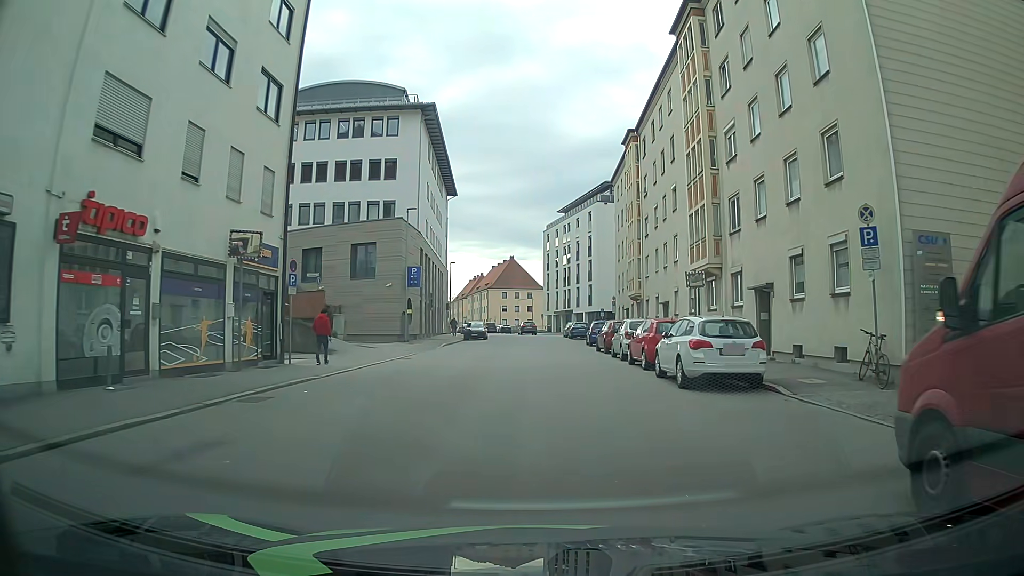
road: tertiary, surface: asphalt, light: Day
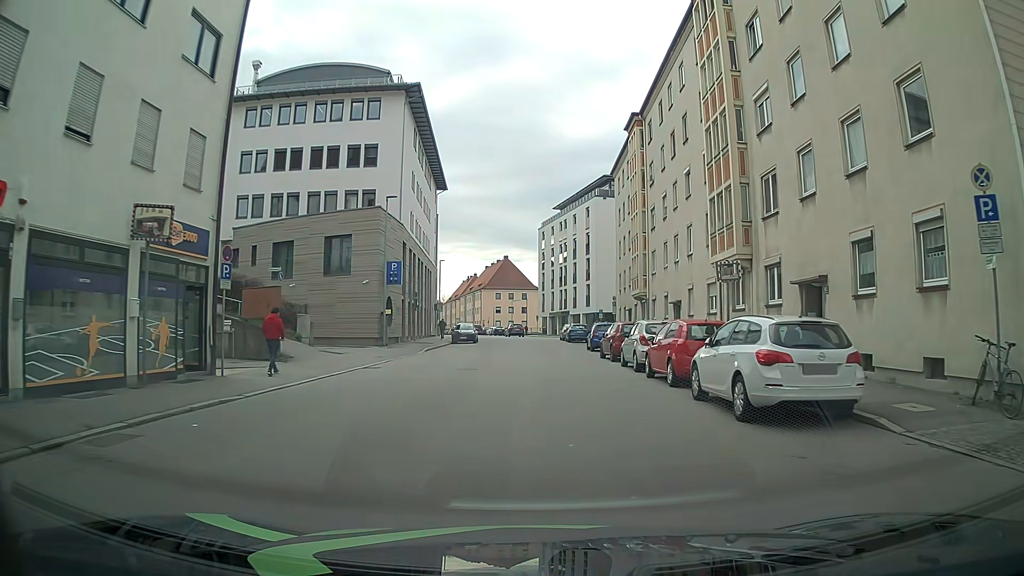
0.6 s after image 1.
(0.0, +4.5) m; 0°
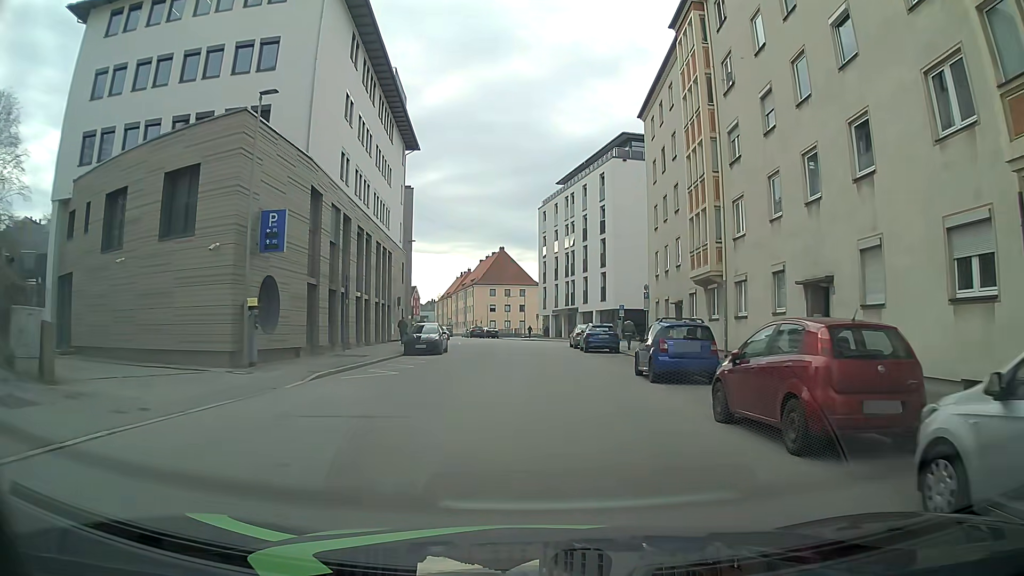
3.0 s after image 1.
(0.0, +17.8) m; 0°
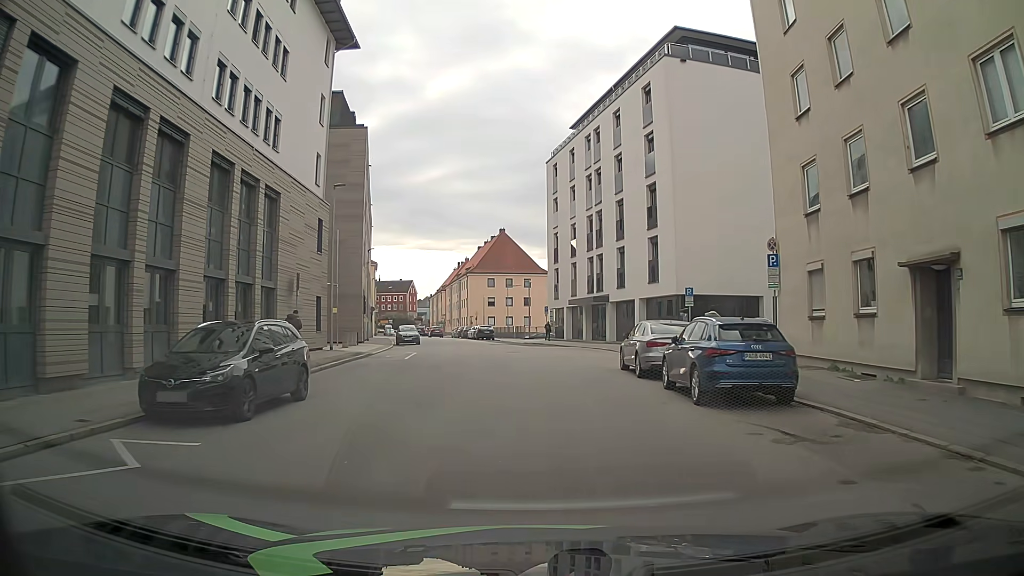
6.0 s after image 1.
(-0.3, +22.3) m; 0°
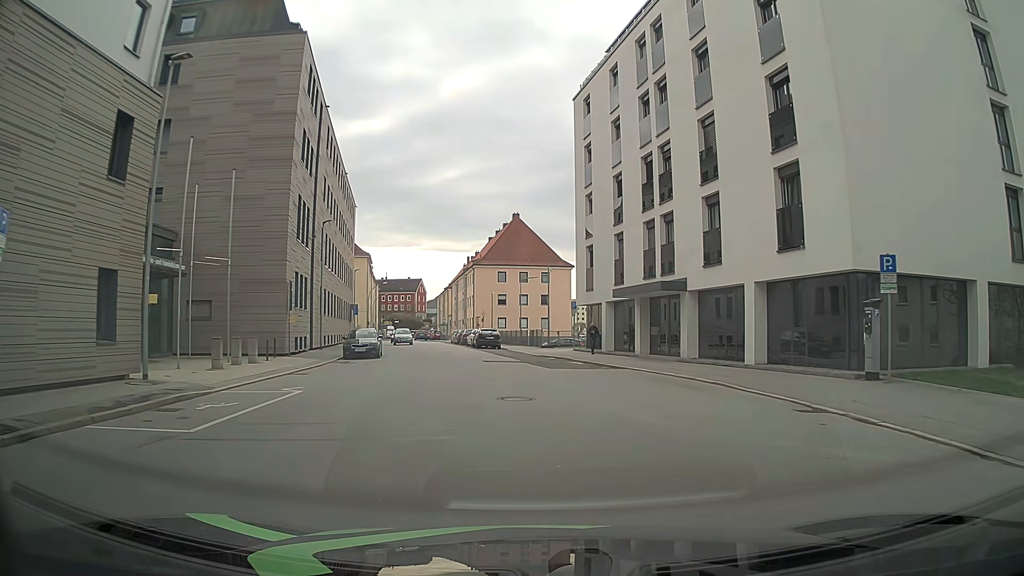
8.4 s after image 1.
(-0.5, +18.0) m; -3°
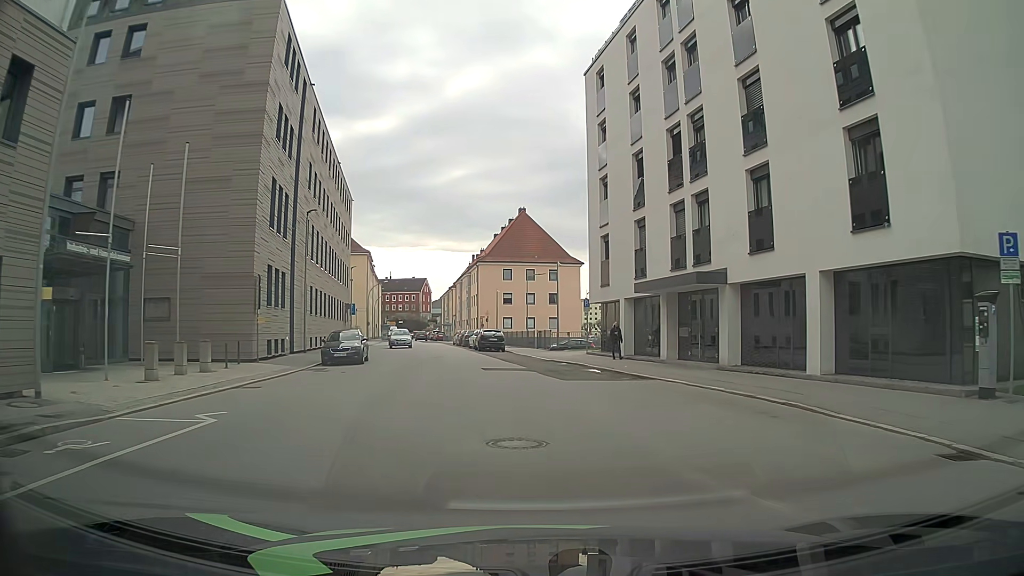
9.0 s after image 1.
(0.0, +4.5) m; +1°
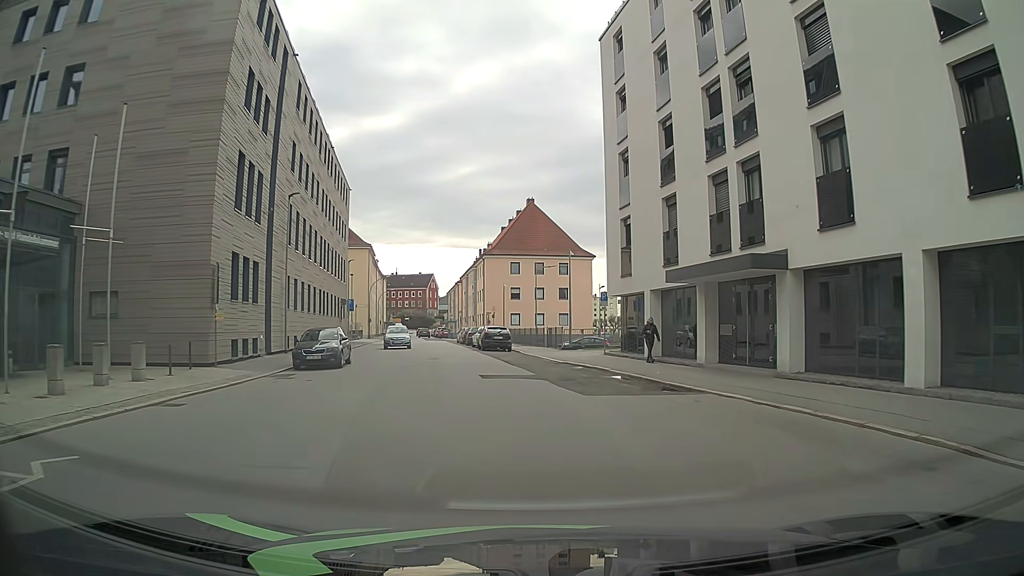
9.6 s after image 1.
(-0.1, +4.5) m; -2°
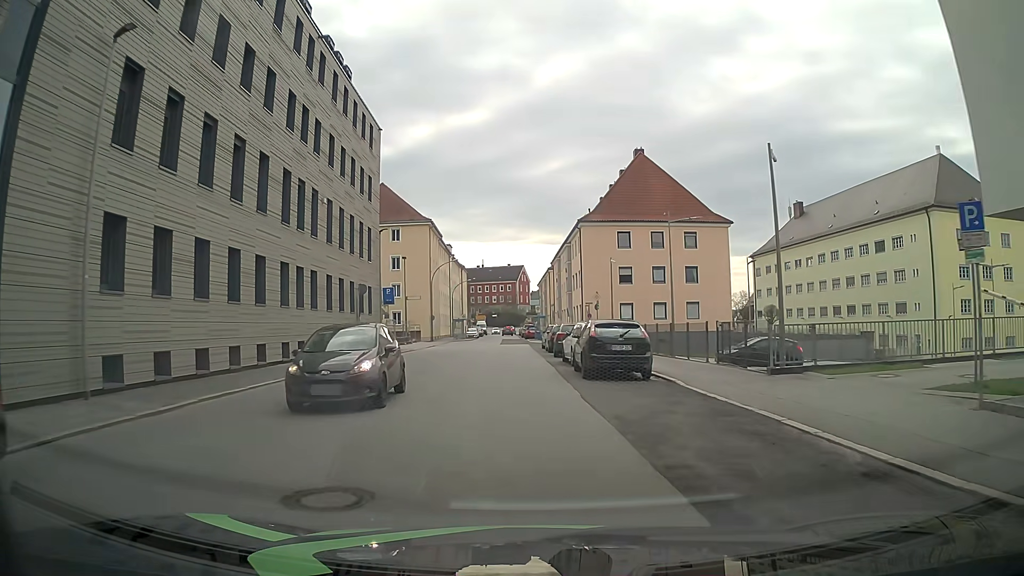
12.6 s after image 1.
(-1.6, +22.6) m; -9°
(0, +10) (-1, +20) (-1, +30) (-1, +40) (-1, +50) (-1, +60) (-2, +70) (-2, +80) (-3, +90) (-3, +100) m
